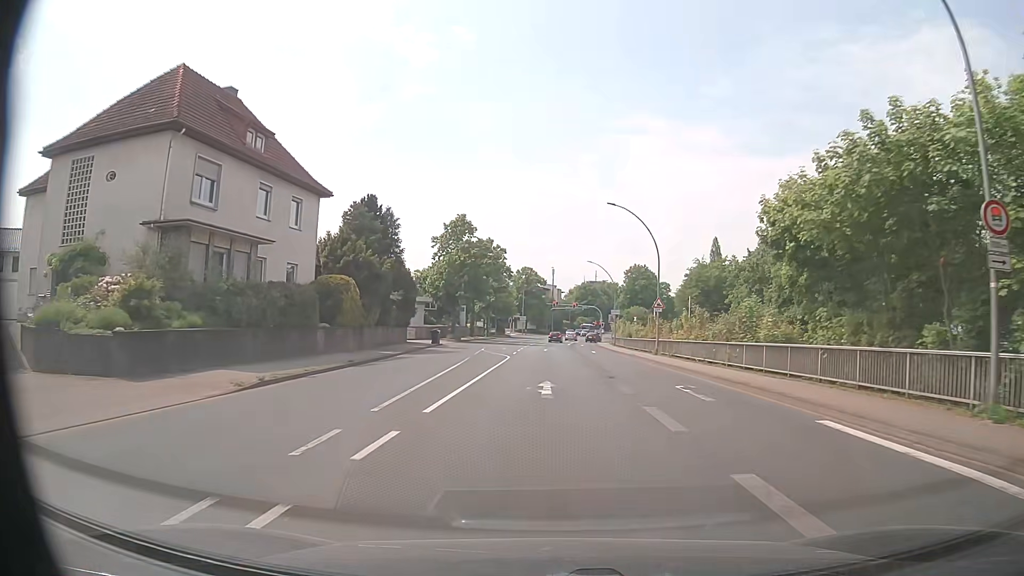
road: primary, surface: asphalt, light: Day
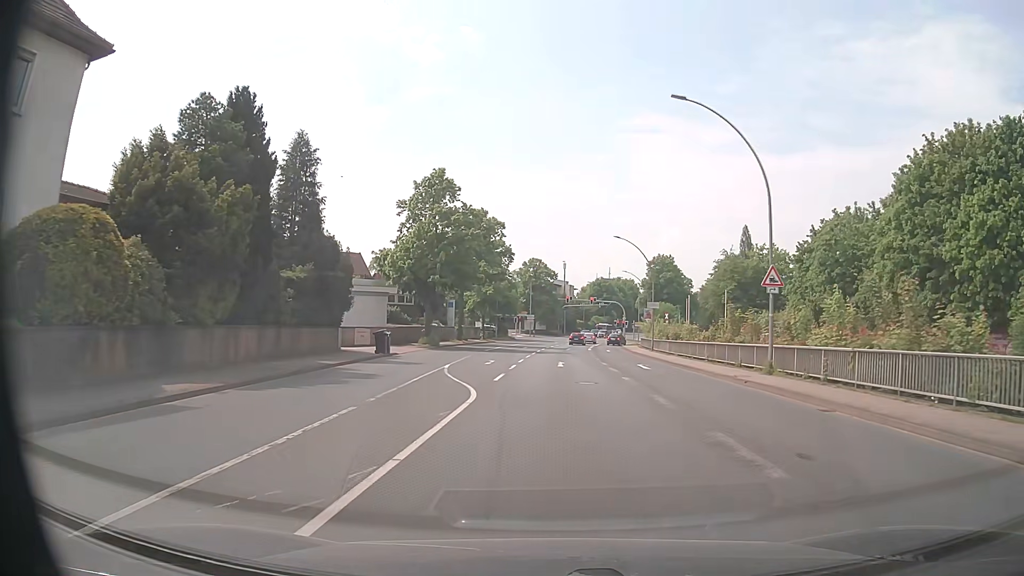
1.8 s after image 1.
(-0.3, +20.8) m; -1°
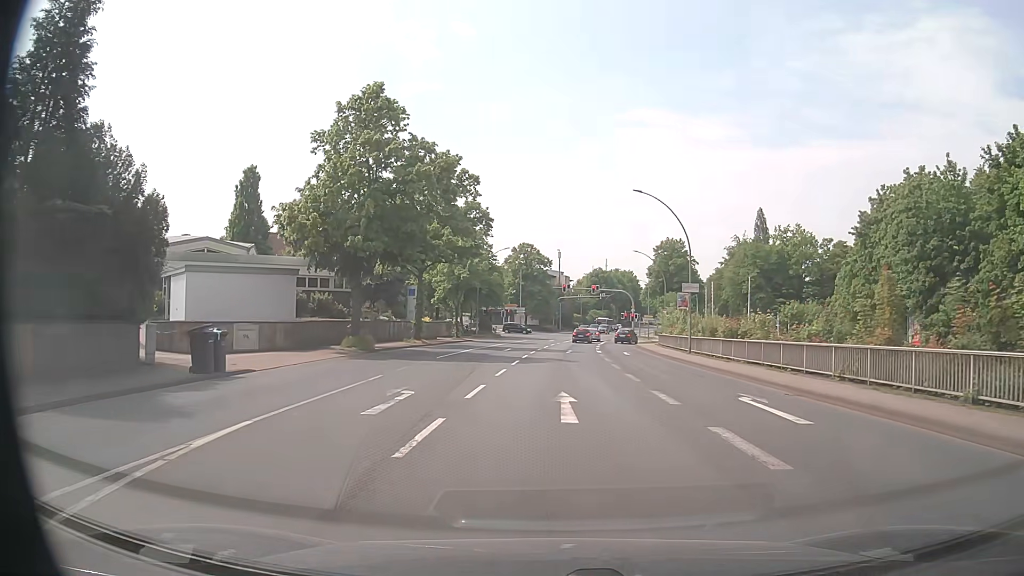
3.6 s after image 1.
(0.0, +17.6) m; 0°
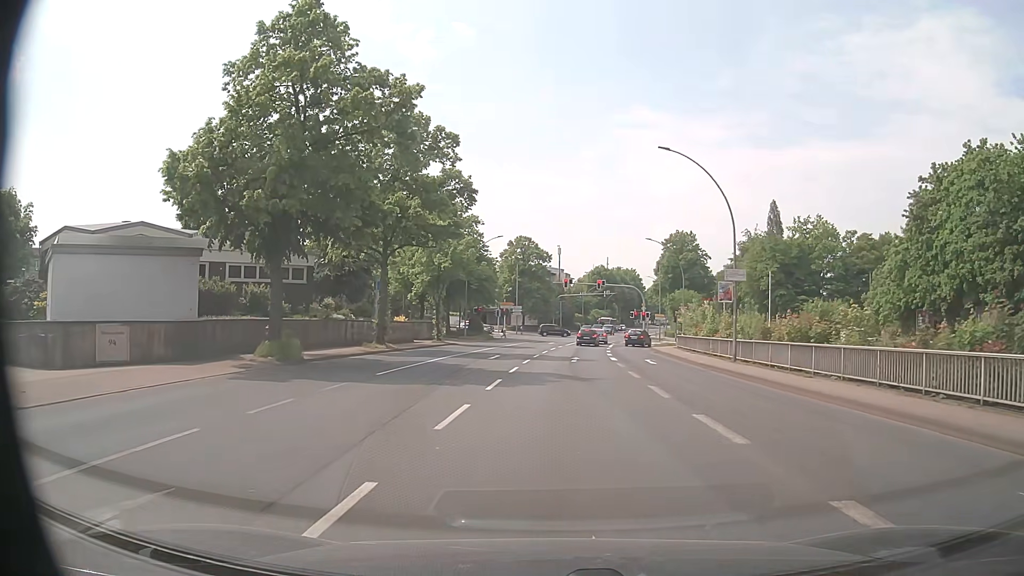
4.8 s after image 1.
(+0.1, +10.0) m; 0°
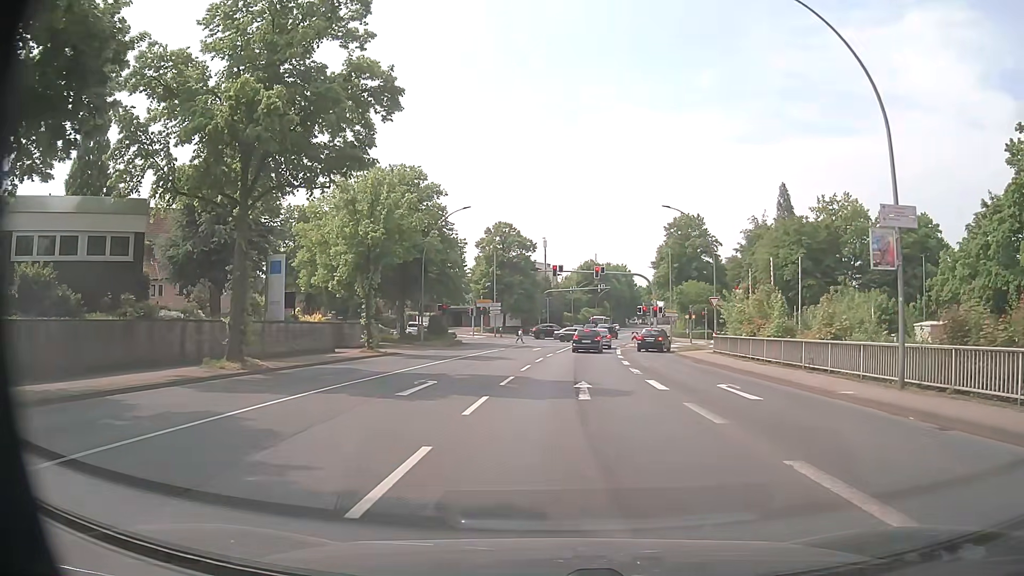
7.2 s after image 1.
(+0.1, +16.0) m; +1°
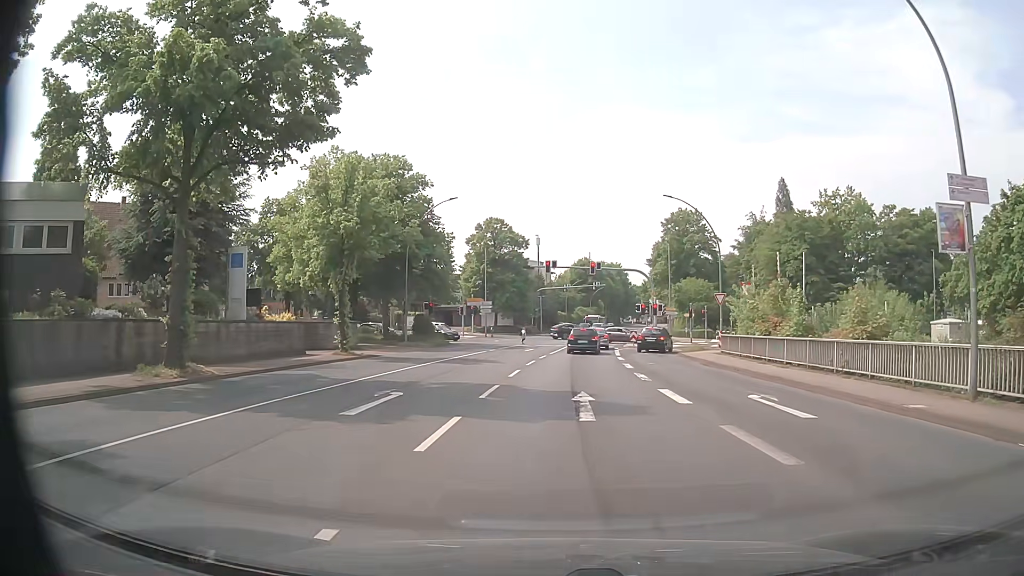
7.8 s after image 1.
(0.0, +3.3) m; +1°
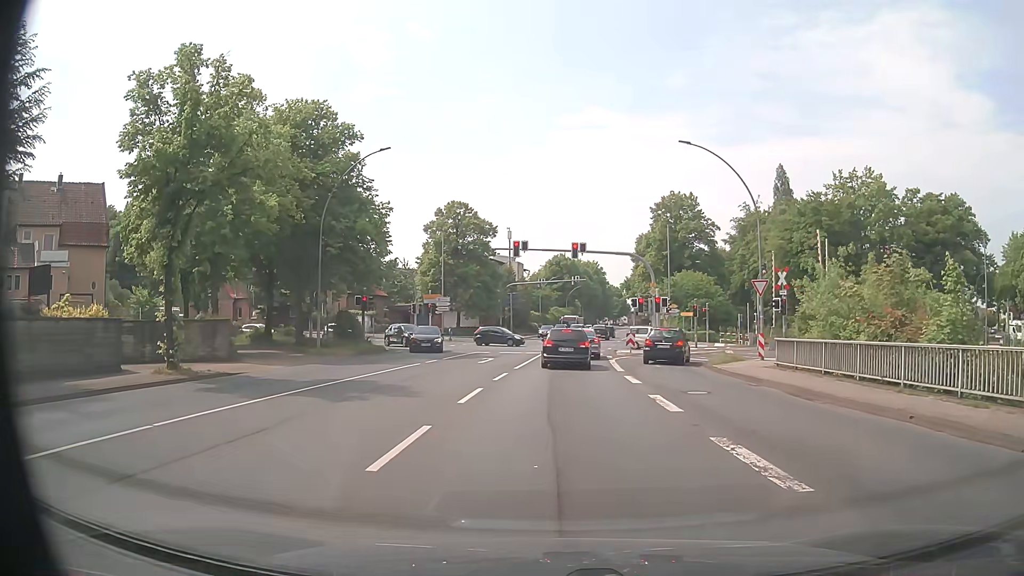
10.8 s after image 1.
(+0.1, +12.8) m; +2°
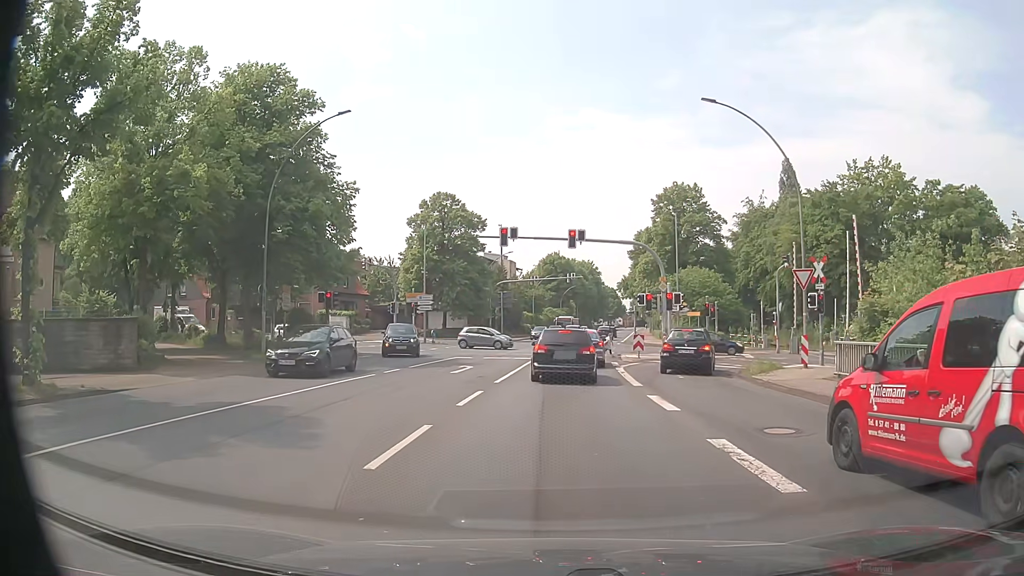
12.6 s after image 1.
(0.0, +5.9) m; 0°
(0, +10) (0, +20) (+1, +30) (+2, +40) (+3, +50) (+4, +60) (+5, +70) (+6, +80) (+8, +90) (+9, +100) m
